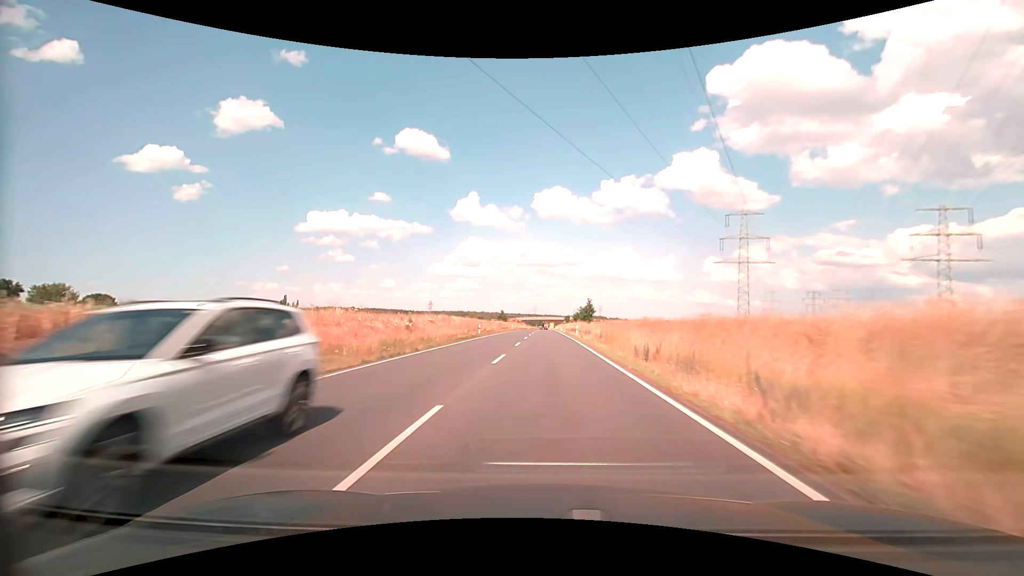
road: primary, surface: asphalt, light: Day
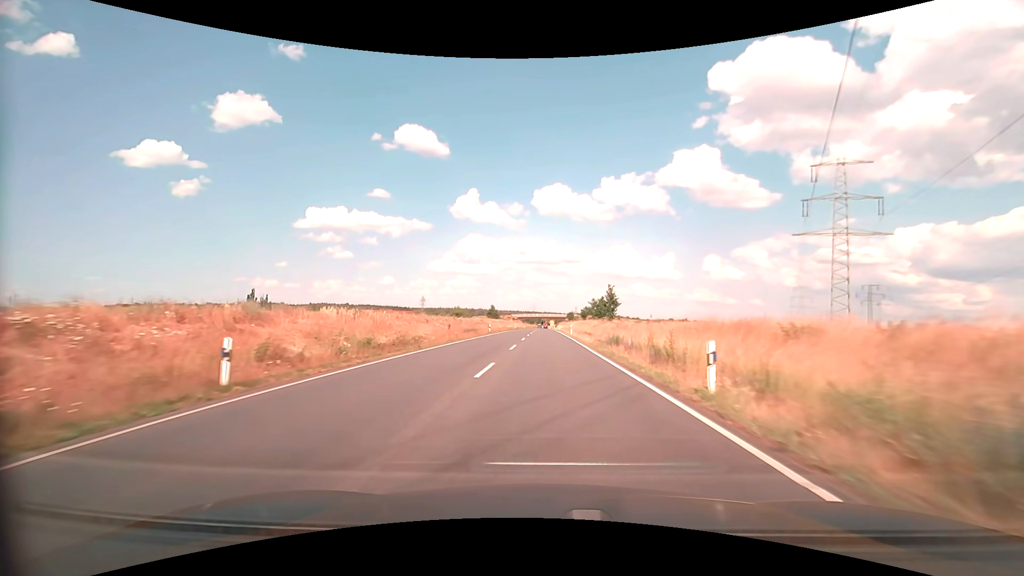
(+0.2, +40.2) m; 0°
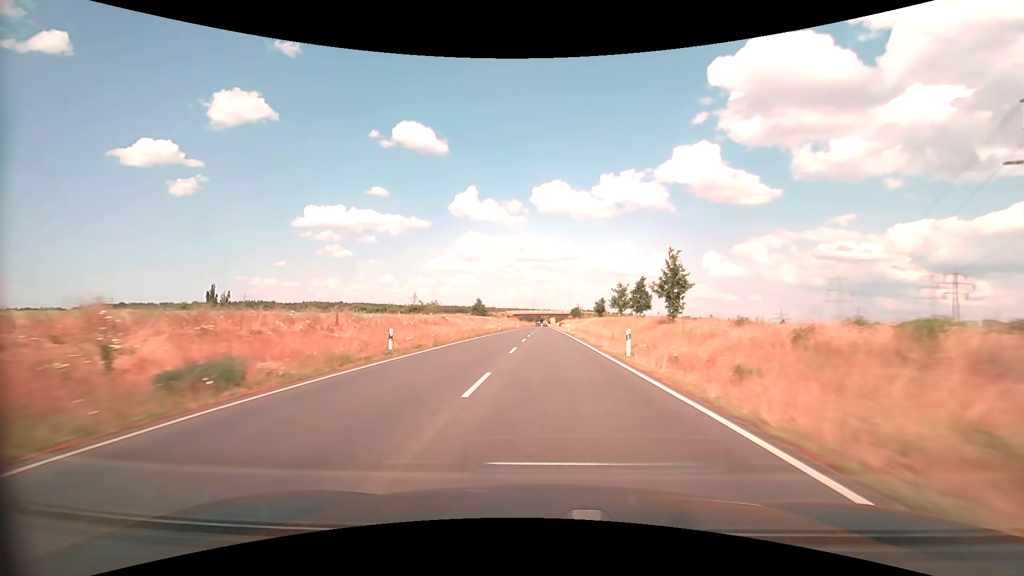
(0.0, +39.3) m; 0°
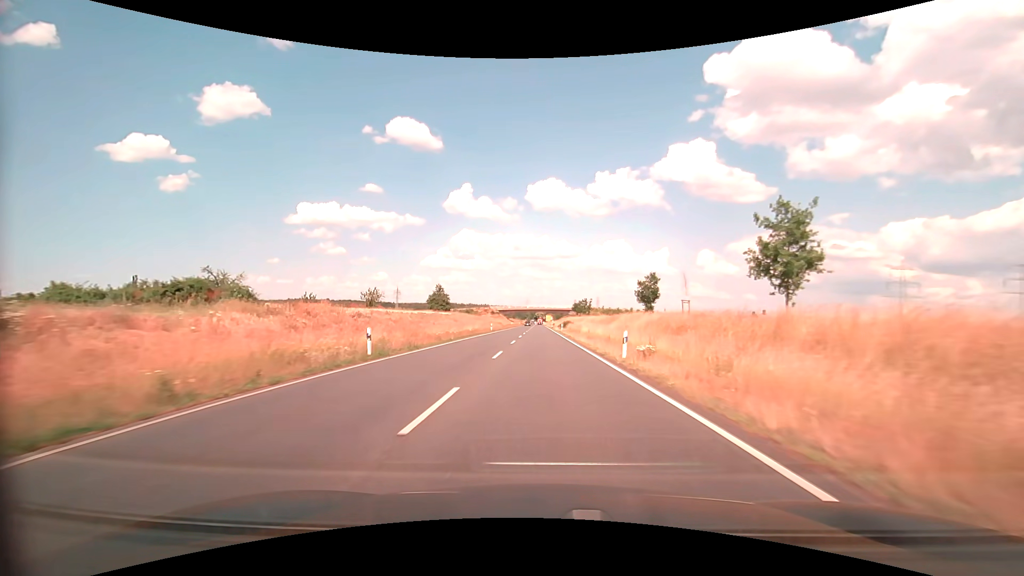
(+0.3, +51.0) m; +1°
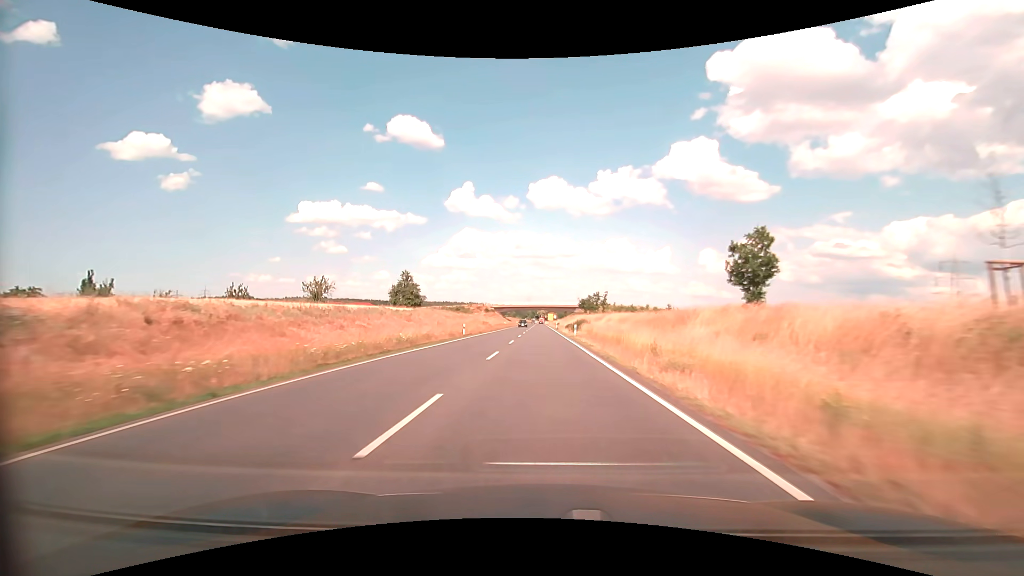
(0.0, +25.0) m; 0°
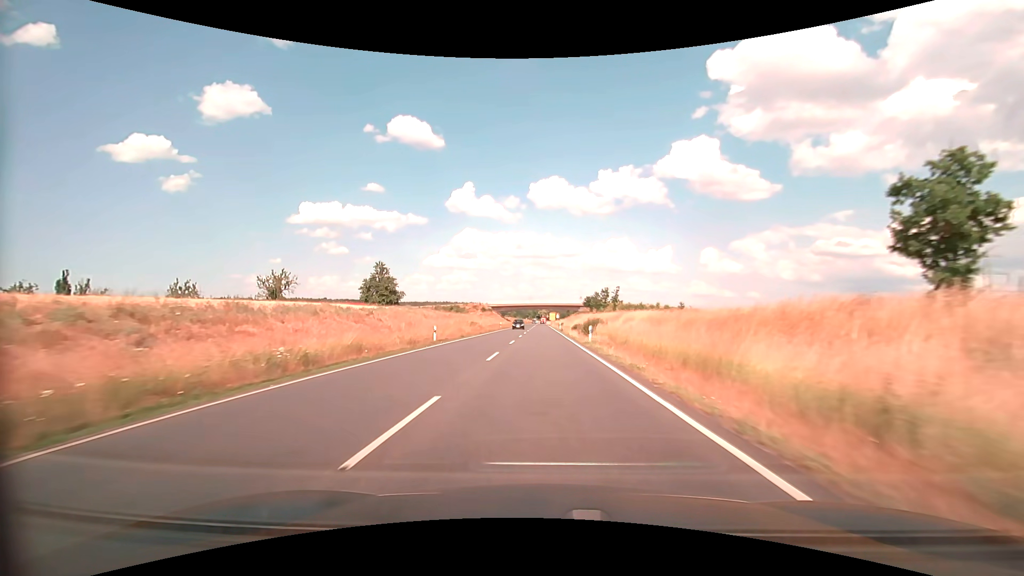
(0.0, +12.3) m; 0°
(0, +10) (0, +20) (0, +30) (0, +40) (0, +50) (0, +60) (0, +70) (0, +80) (0, +90) (0, +100) m
